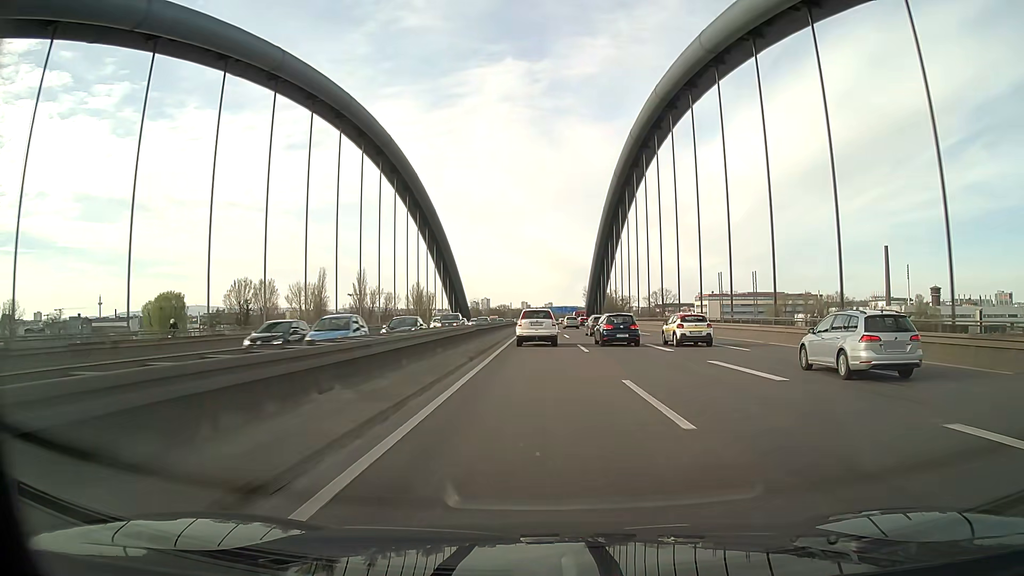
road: motorway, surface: asphalt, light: Day
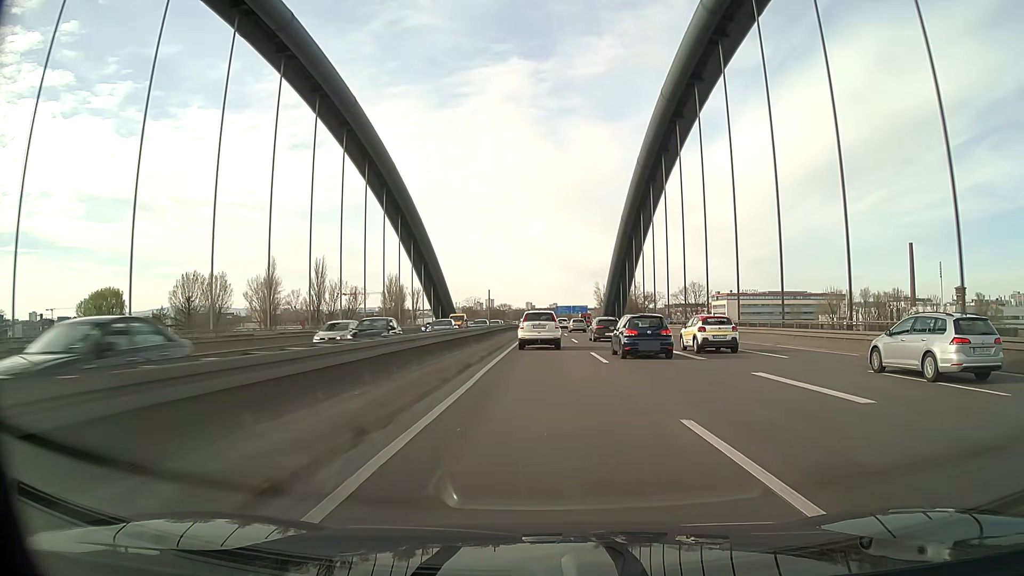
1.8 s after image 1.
(-0.3, +40.6) m; -1°
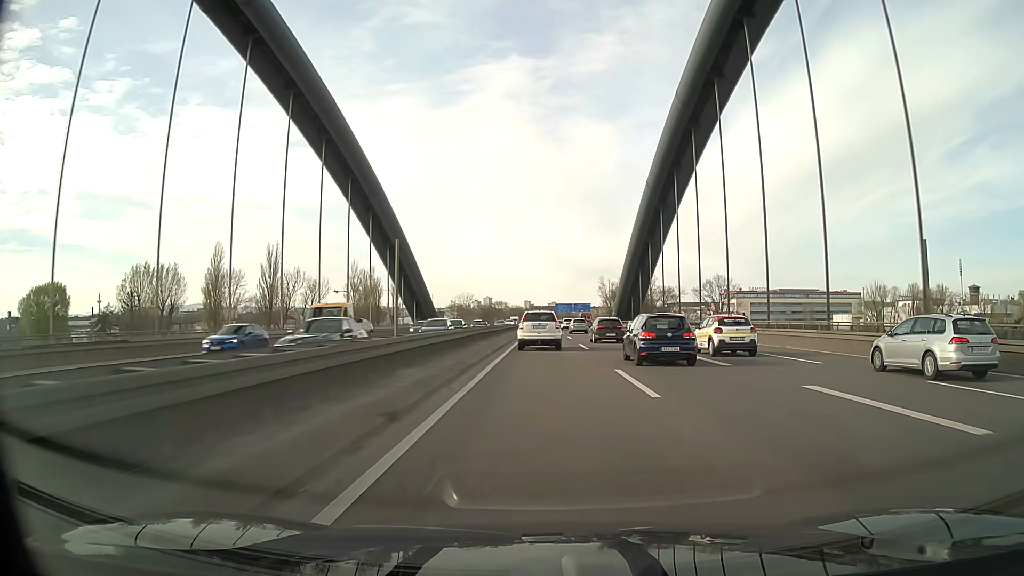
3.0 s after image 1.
(0.0, +27.3) m; 0°
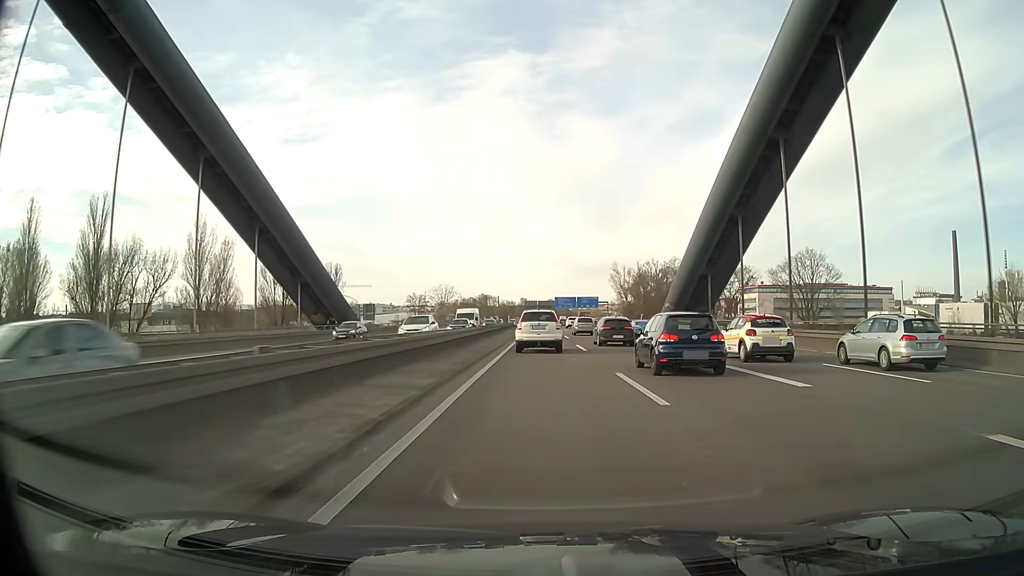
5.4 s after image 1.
(0.0, +55.1) m; 0°
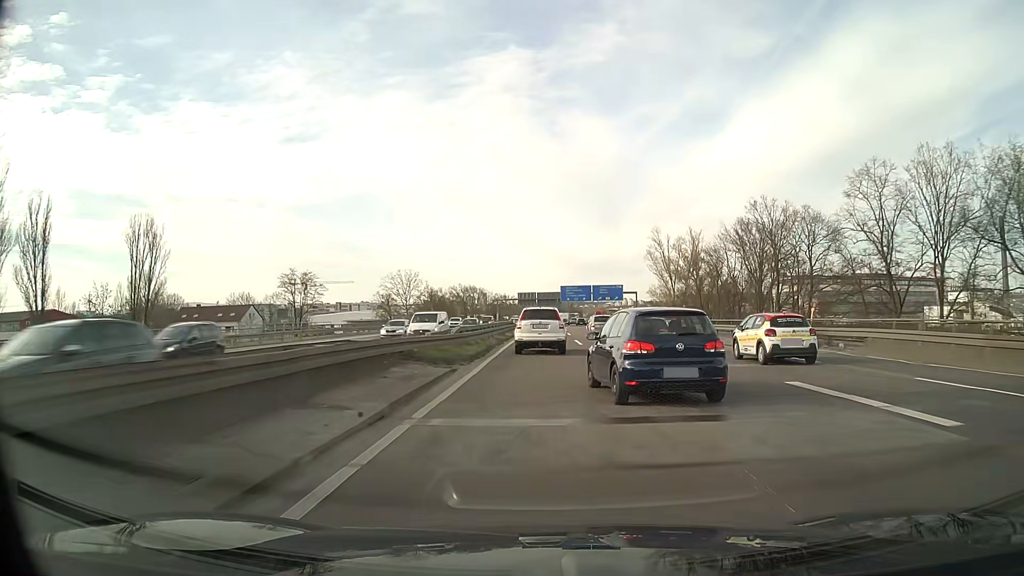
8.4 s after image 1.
(+0.2, +68.4) m; 0°
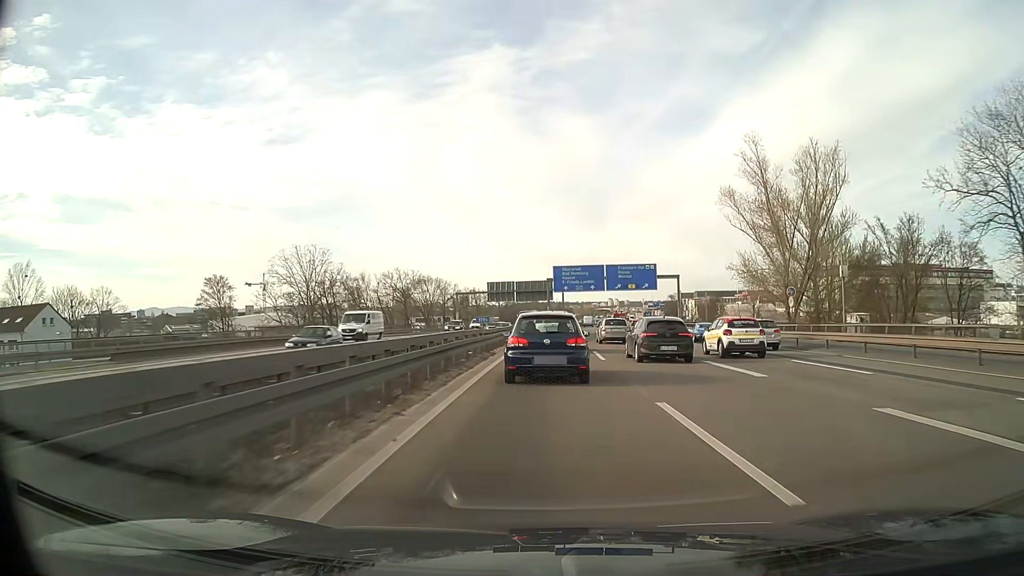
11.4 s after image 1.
(+0.4, +63.5) m; +1°
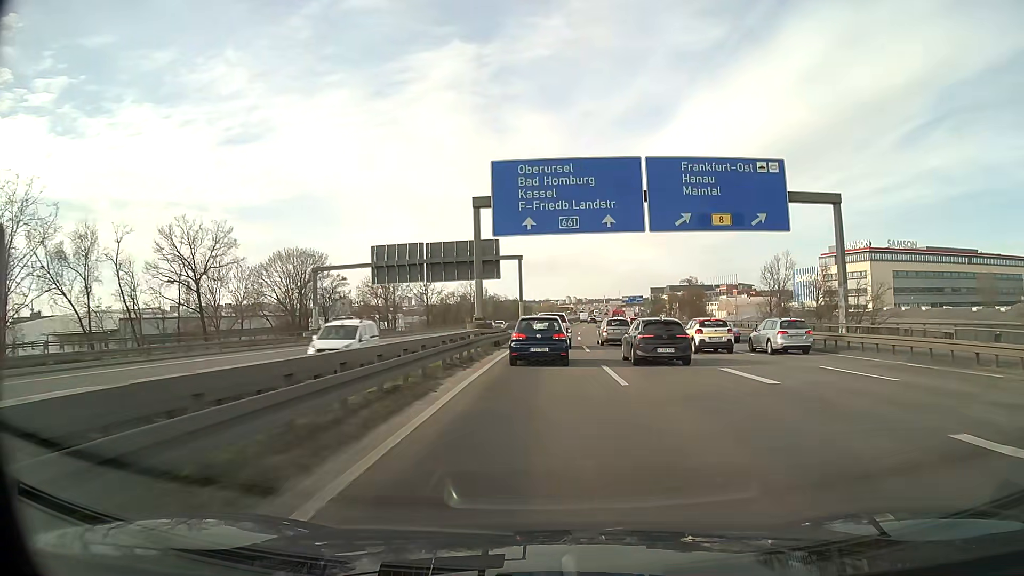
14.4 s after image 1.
(+1.8, +64.1) m; +4°
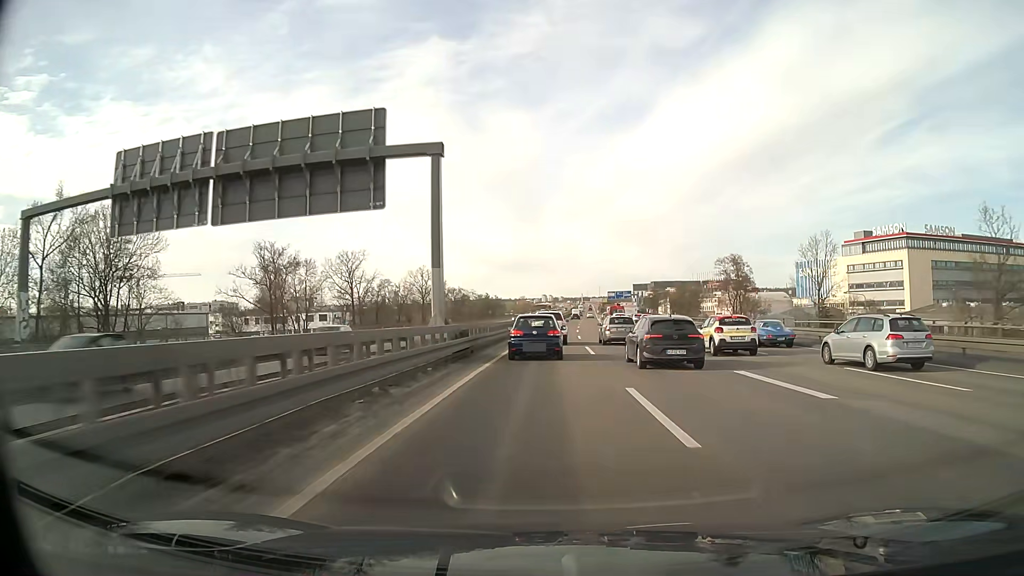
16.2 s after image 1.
(+0.6, +40.0) m; +2°
